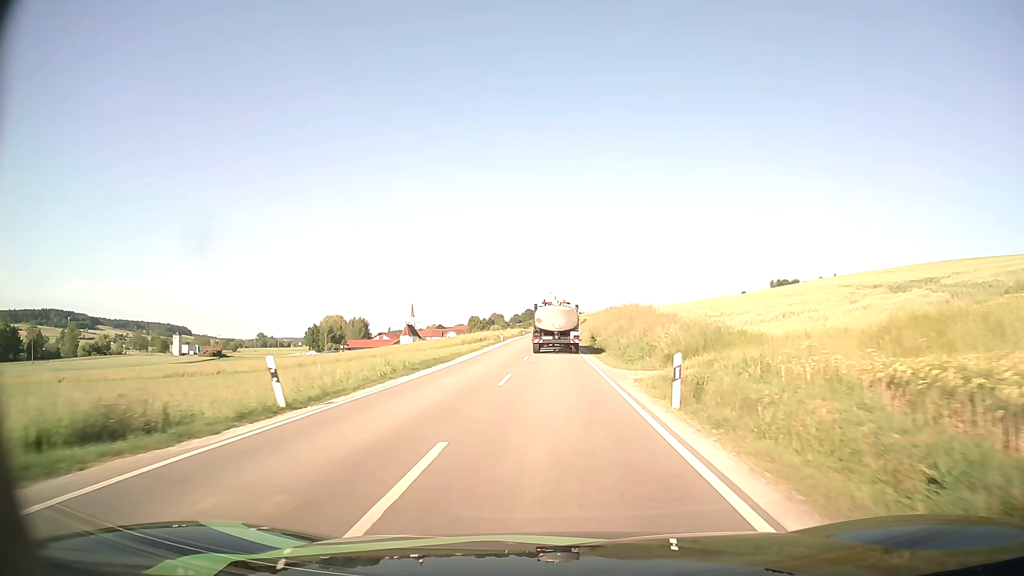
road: secondary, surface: asphalt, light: Day
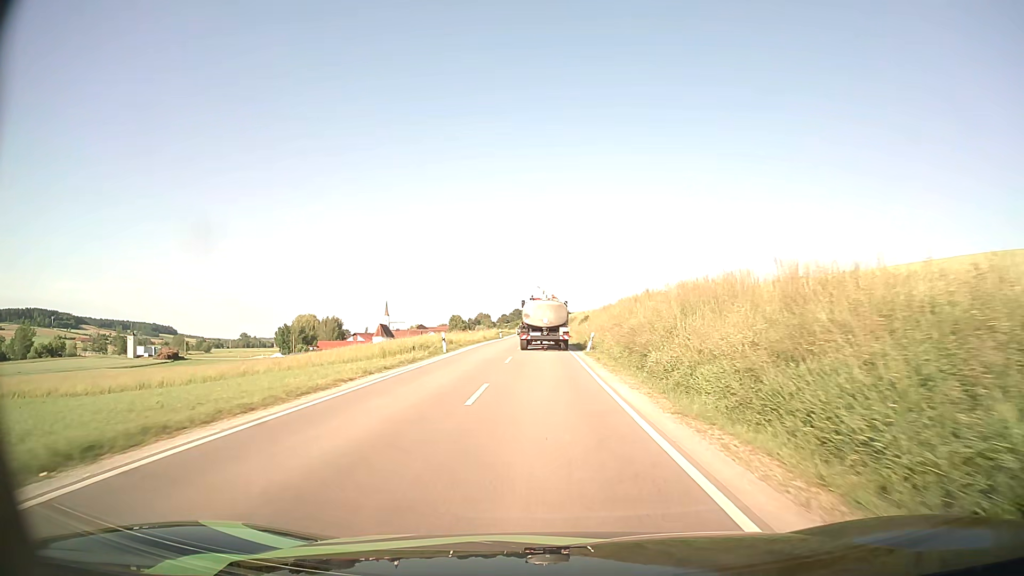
(+0.2, +28.7) m; +1°
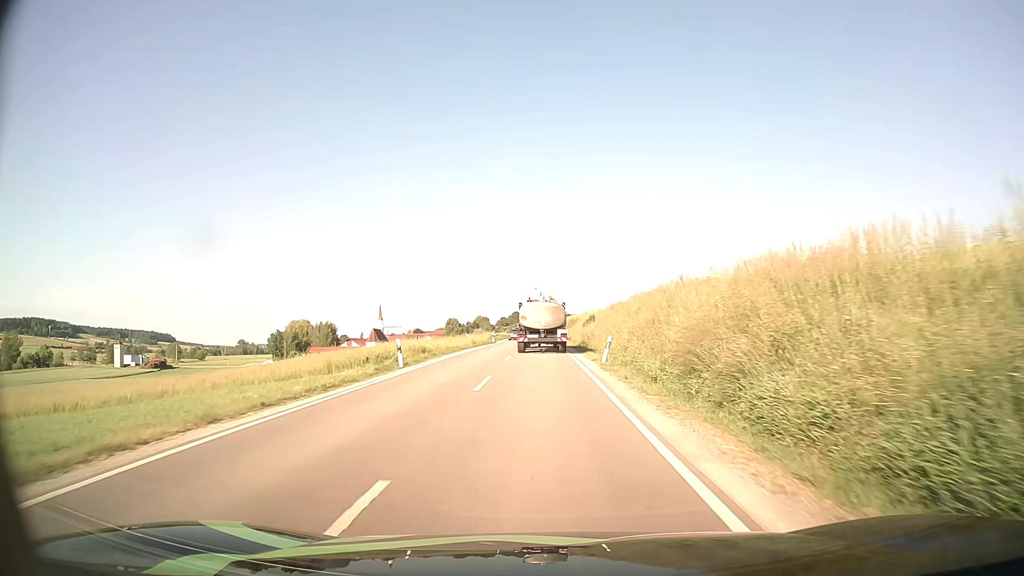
(0.0, +9.7) m; 0°
(0, +10) (0, +20) (0, +30) (-1, +40) (-1, +50) (-1, +60) (-1, +70) (-1, +80) (-1, +90) (-2, +100) m
